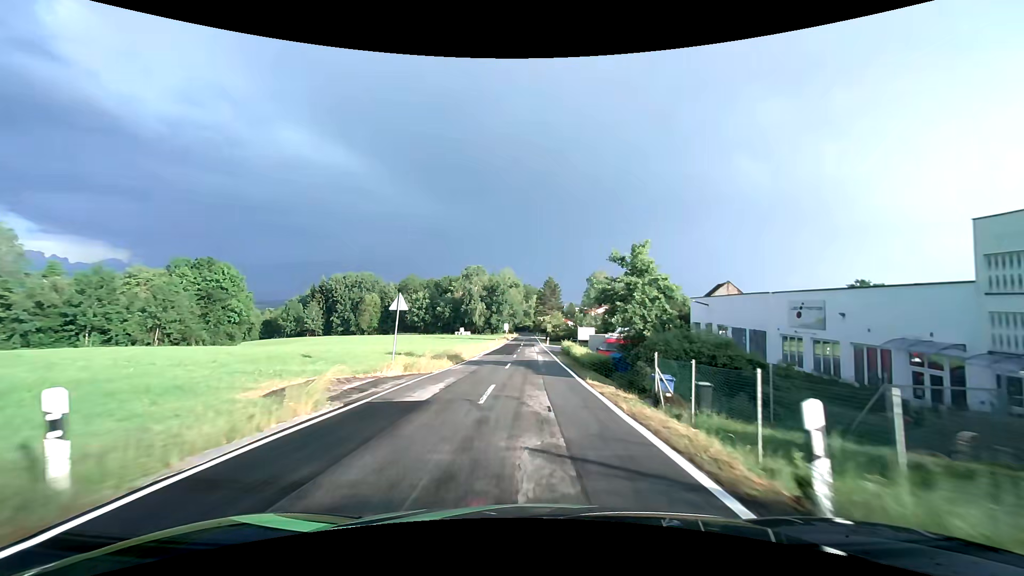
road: tertiary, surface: asphalt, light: Day
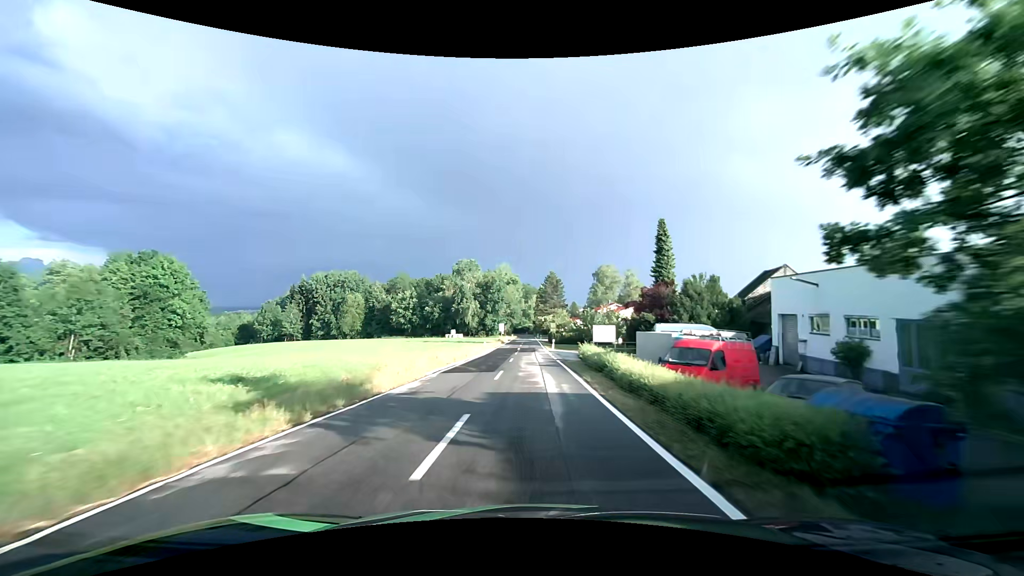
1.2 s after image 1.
(+0.1, +17.4) m; 0°
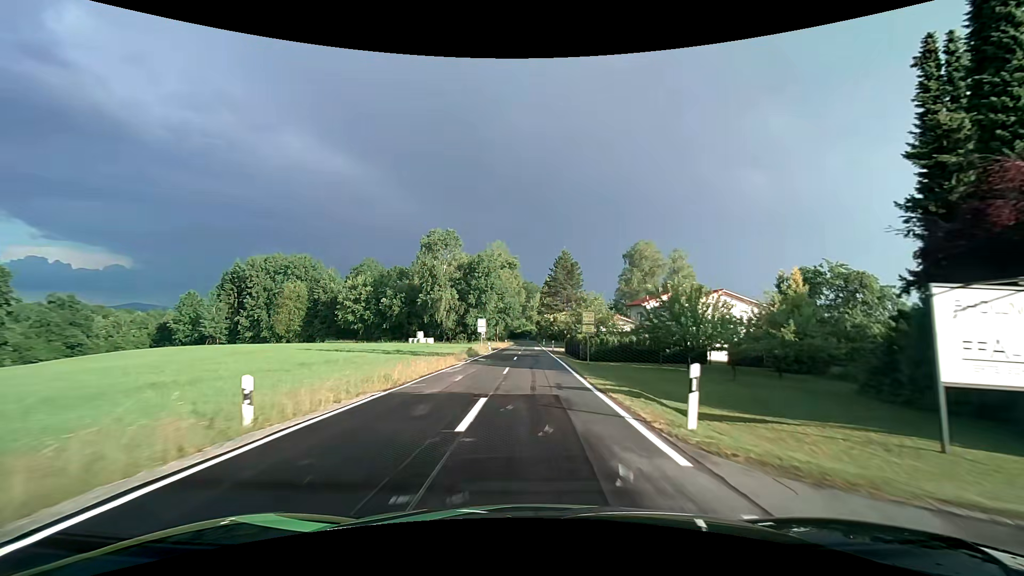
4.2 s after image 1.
(-0.4, +44.2) m; 0°
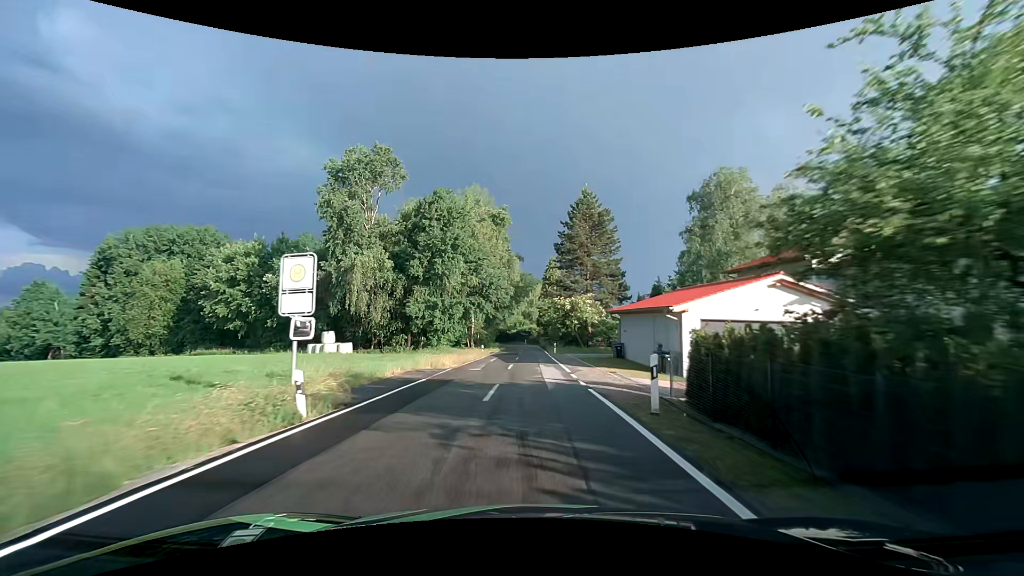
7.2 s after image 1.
(-0.1, +43.1) m; 0°
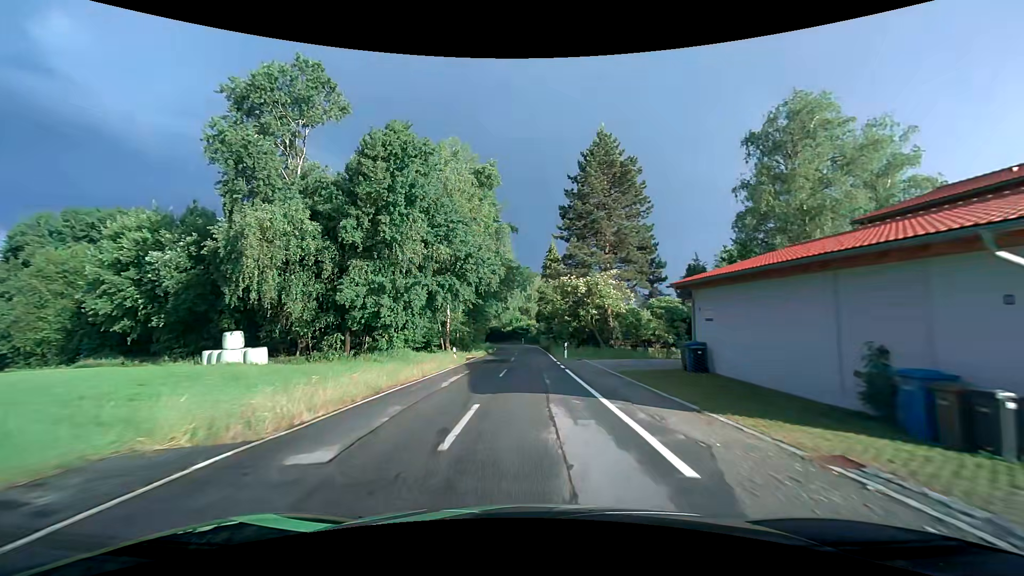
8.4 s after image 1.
(+0.1, +16.5) m; 0°
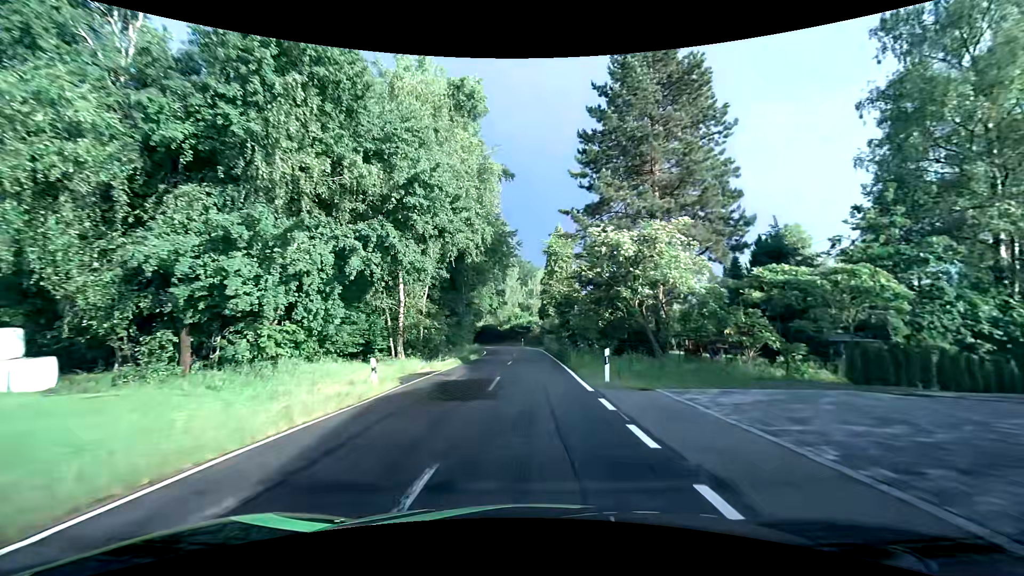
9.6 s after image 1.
(-0.1, +16.2) m; 0°
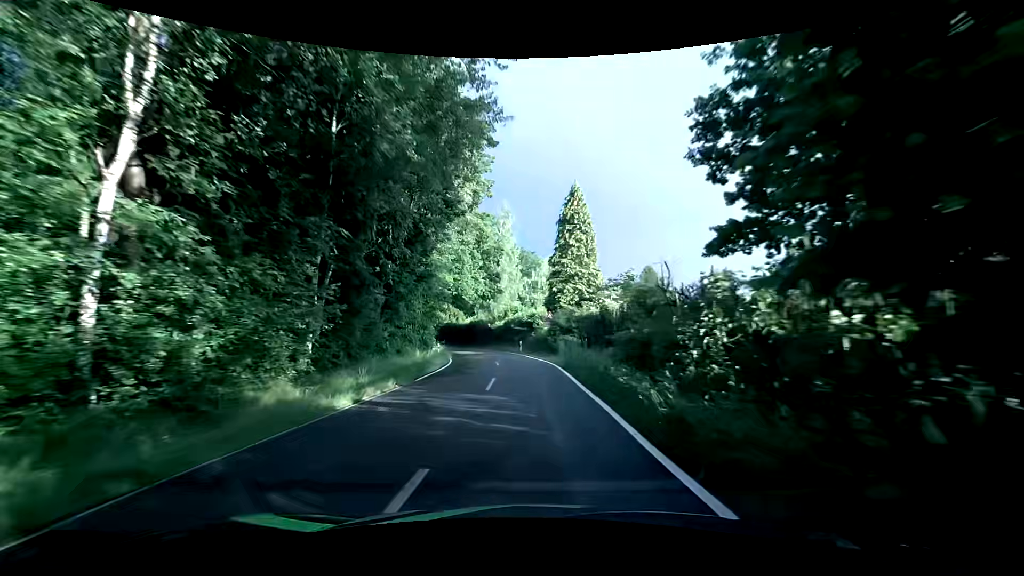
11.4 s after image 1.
(0.0, +23.5) m; -1°
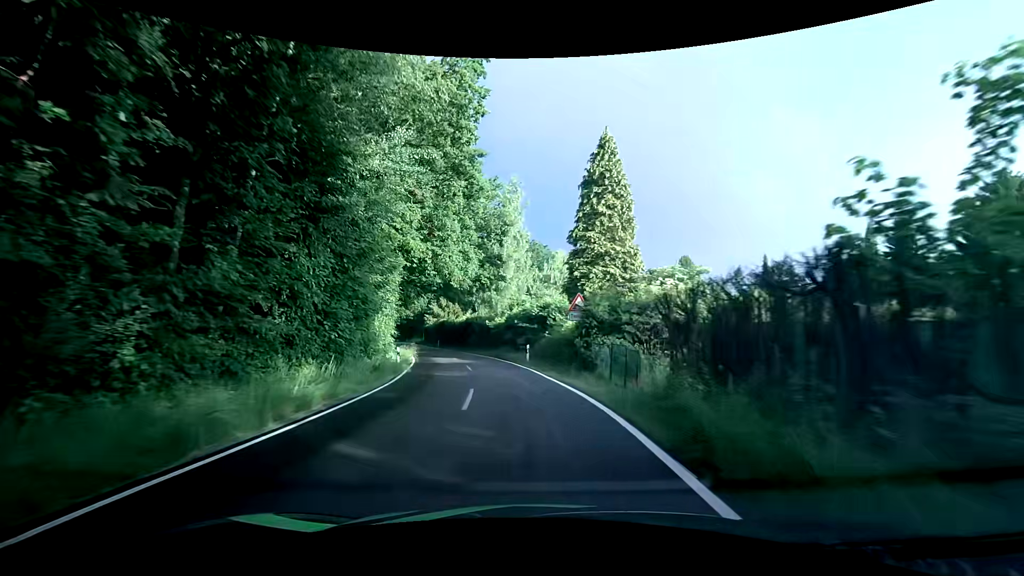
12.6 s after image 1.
(-0.1, +15.1) m; -1°
(0, +10) (-1, +20) (-3, +30) (-5, +40) (-8, +49) (-10, +59) (-13, +68) (-16, +78) (-19, +87) (-22, +97) m
